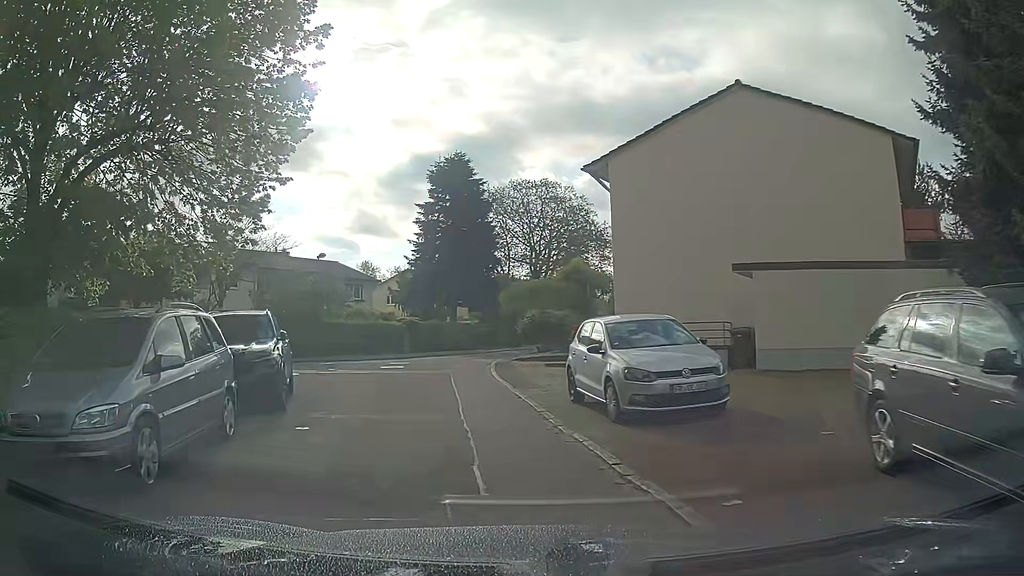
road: residential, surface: asphalt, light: Day
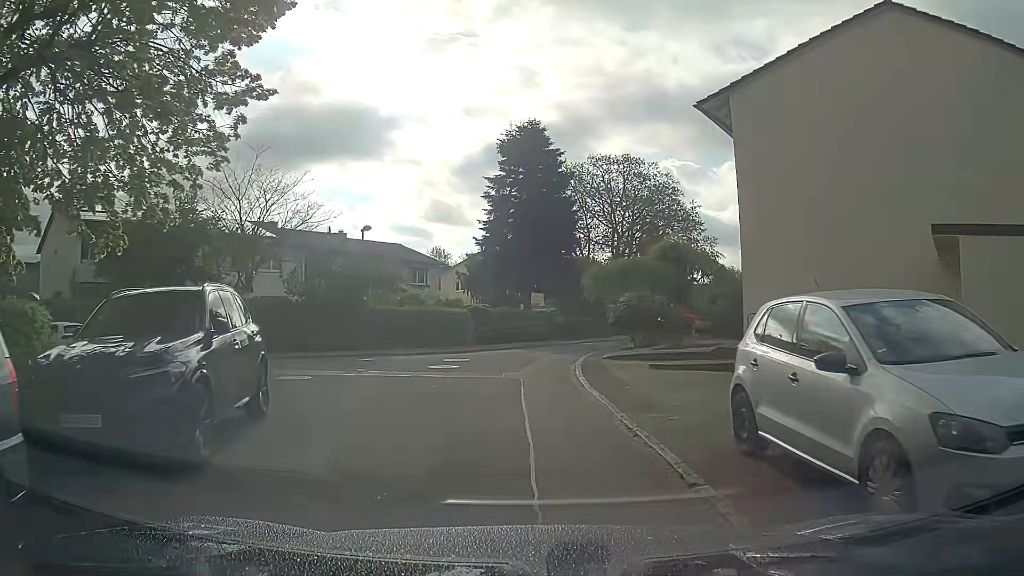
(-0.5, +5.6) m; -7°
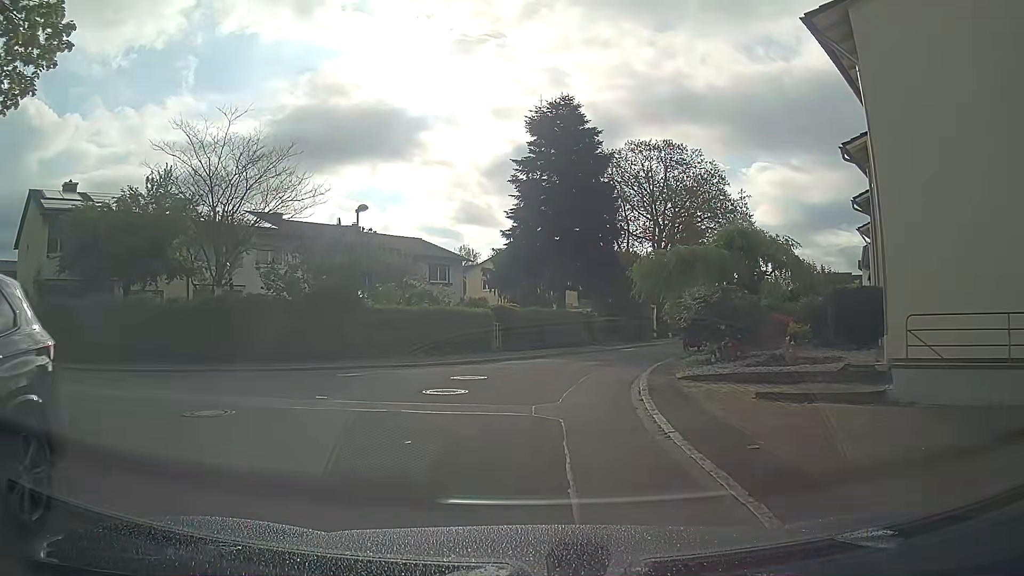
(-0.2, +5.4) m; -3°
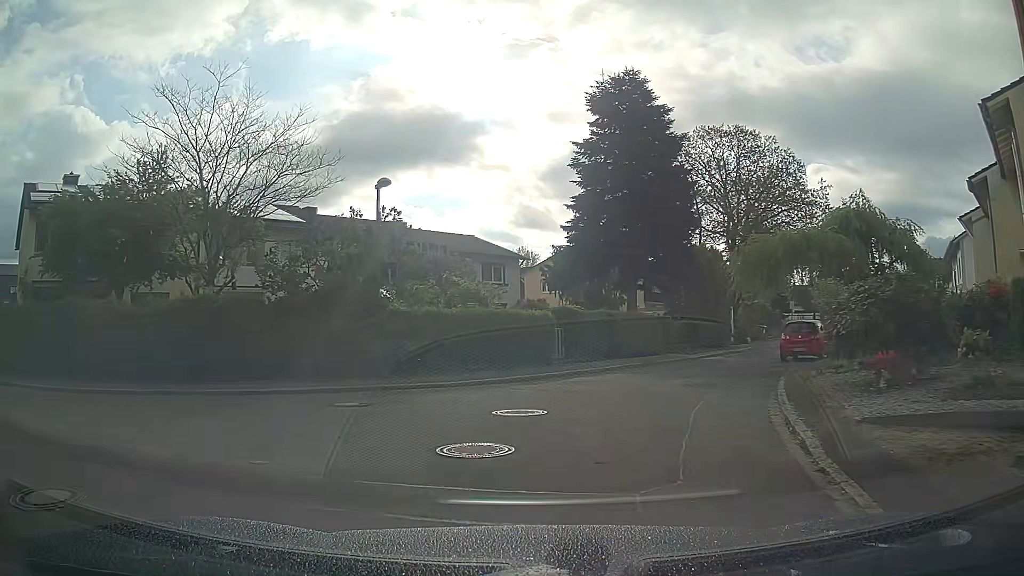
(-0.1, +4.8) m; -6°
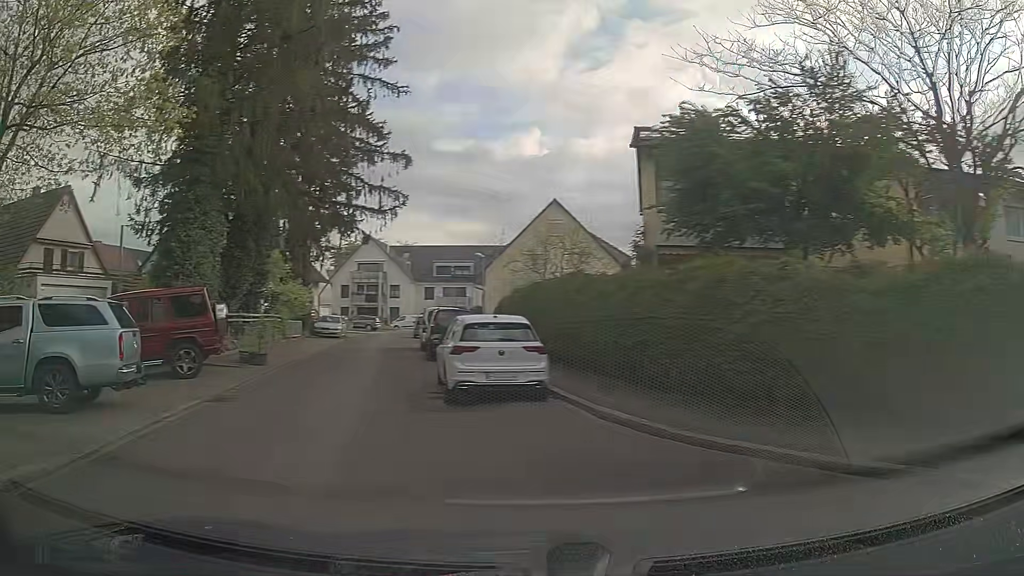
(-3.7, +8.1) m; -57°
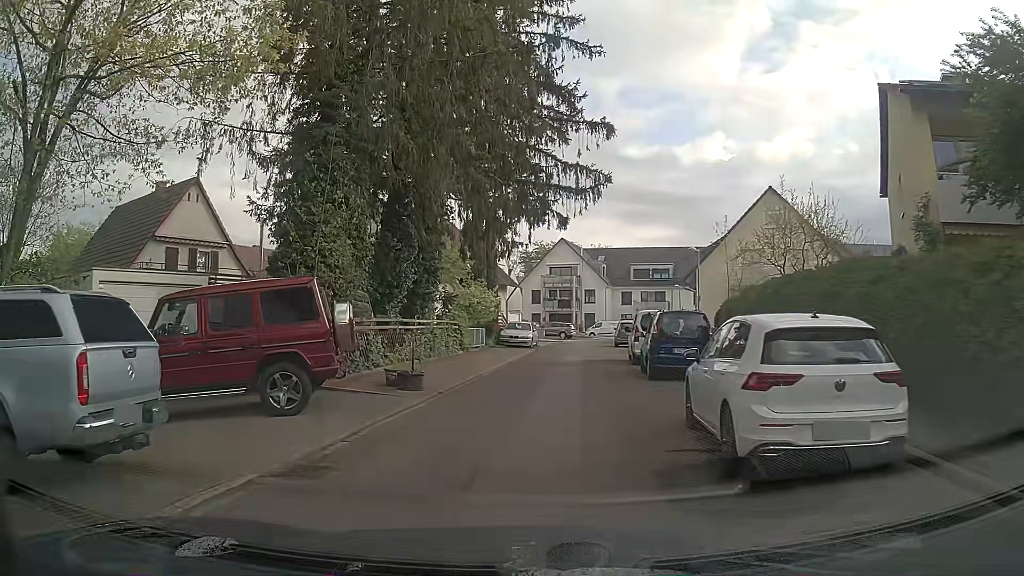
(-1.0, +5.4) m; -15°
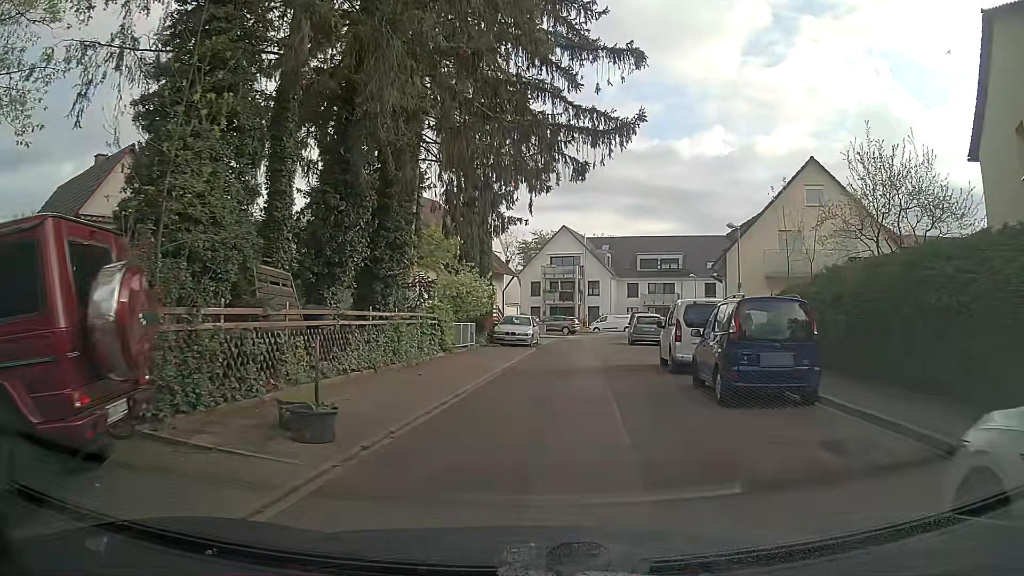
(-0.2, +6.2) m; 0°
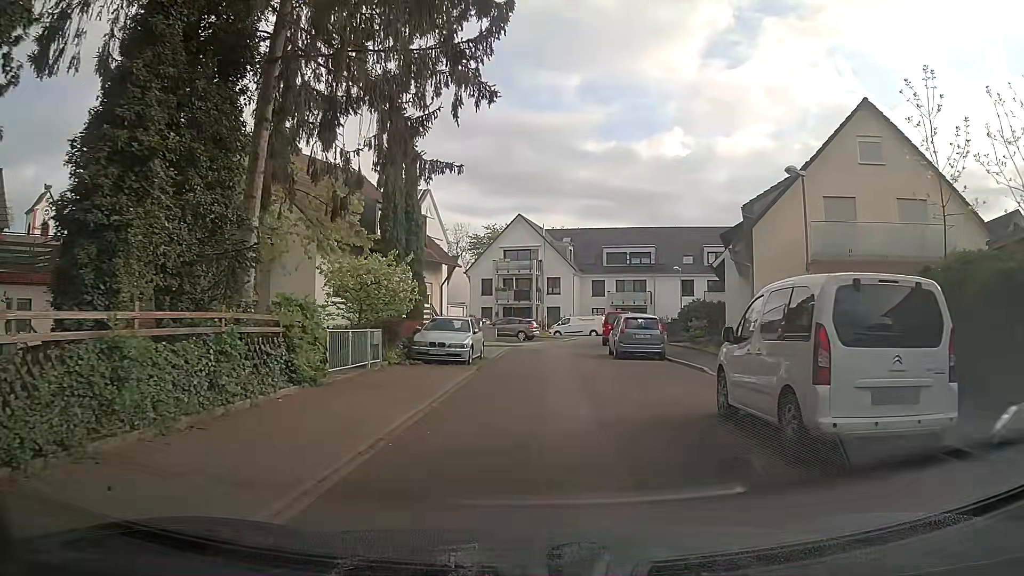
(+0.2, +10.2) m; +2°
